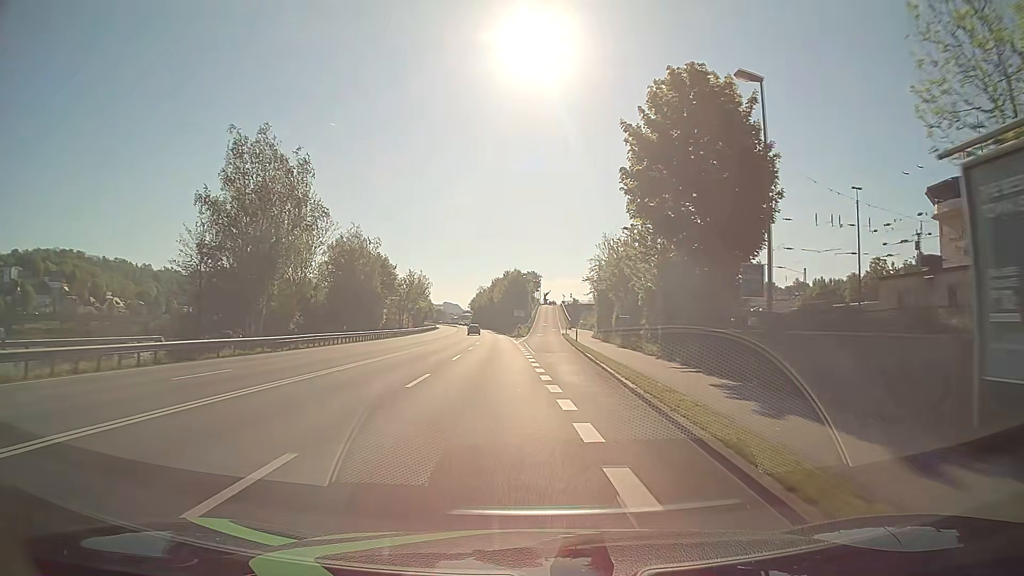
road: primary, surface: asphalt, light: Day
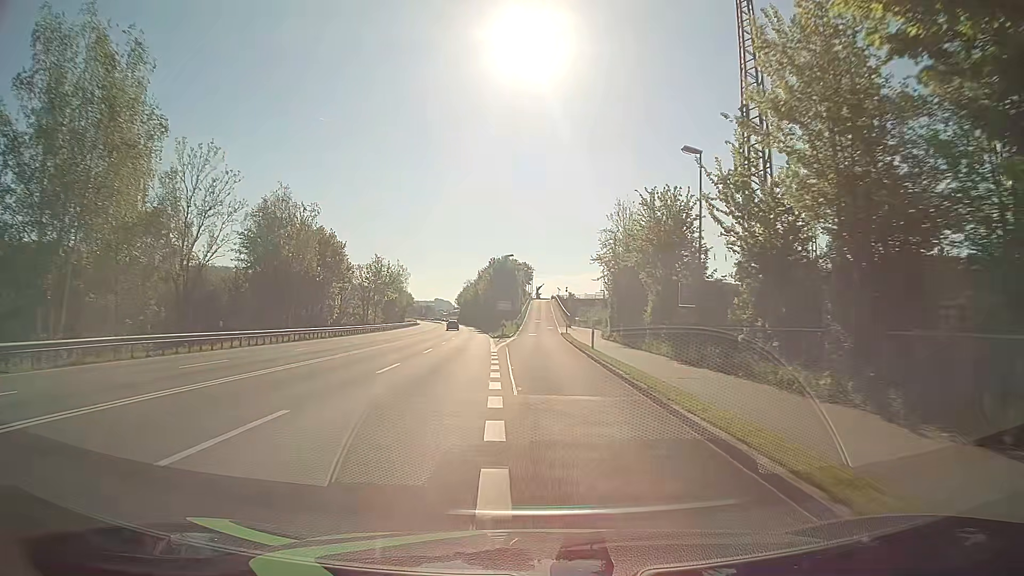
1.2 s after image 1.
(+0.2, +21.2) m; +1°
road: unclassified
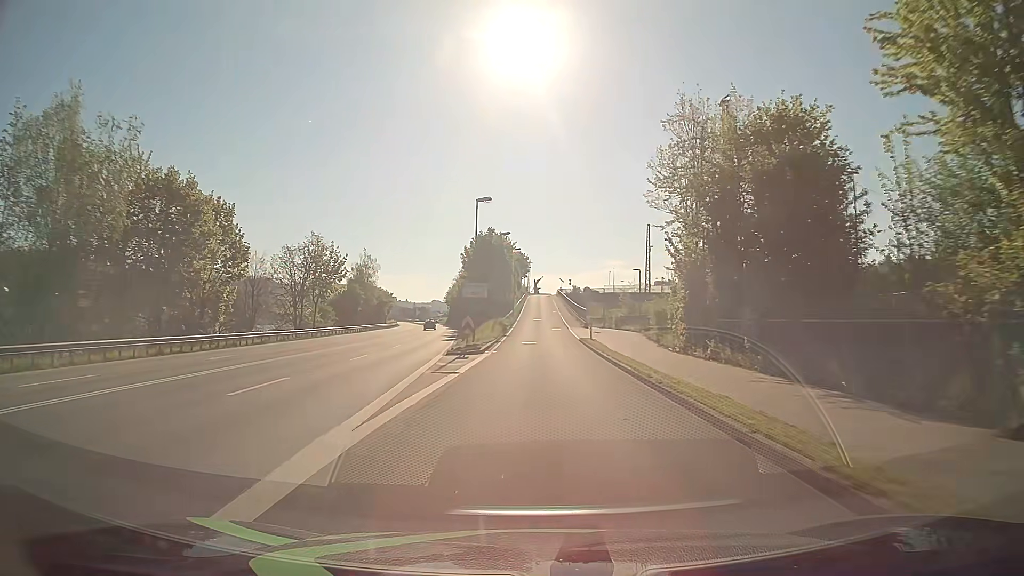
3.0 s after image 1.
(+0.1, +29.6) m; 0°
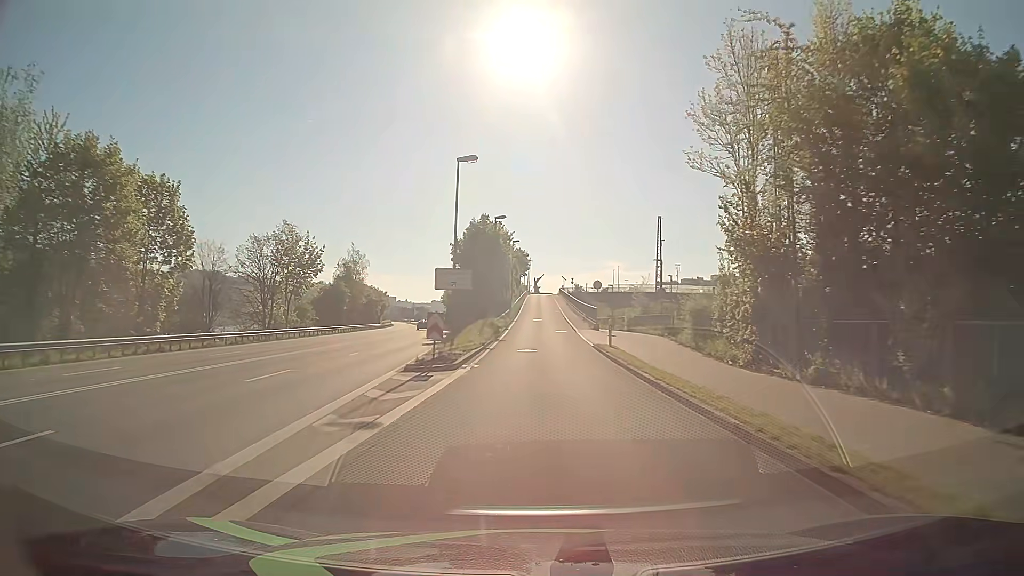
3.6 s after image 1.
(0.0, +9.1) m; 0°
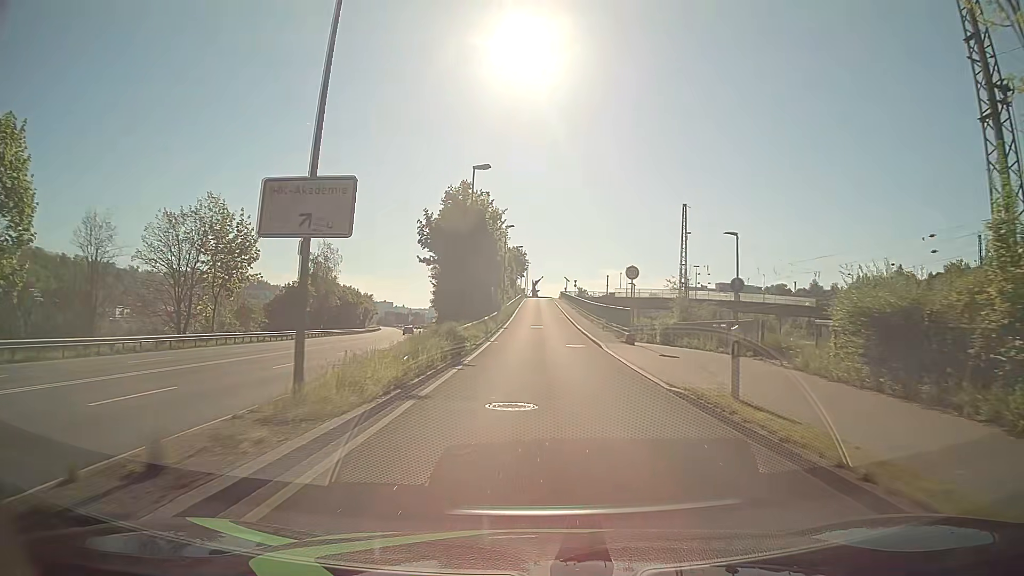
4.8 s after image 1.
(0.0, +16.8) m; 0°
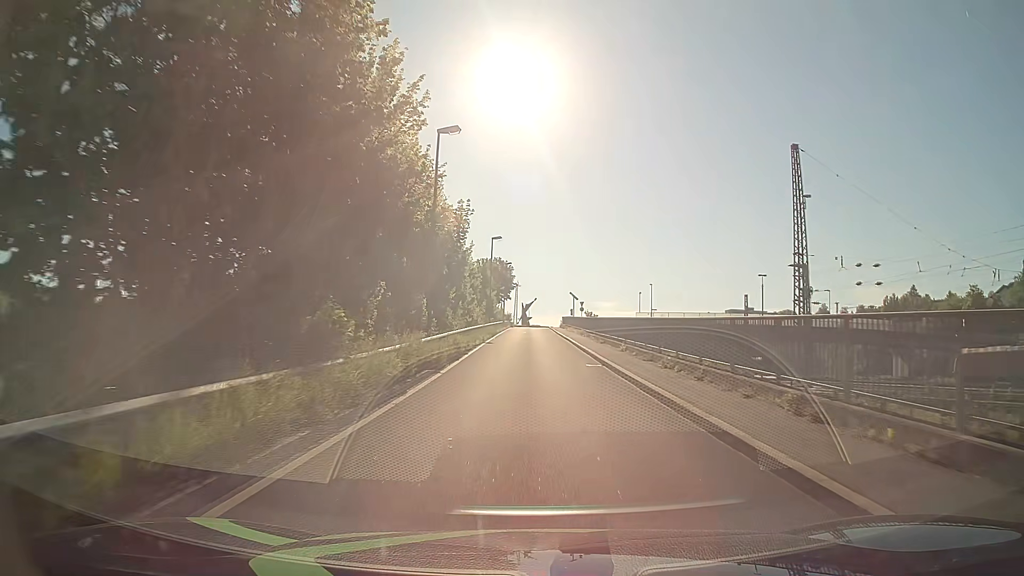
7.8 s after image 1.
(+0.4, +38.6) m; +1°
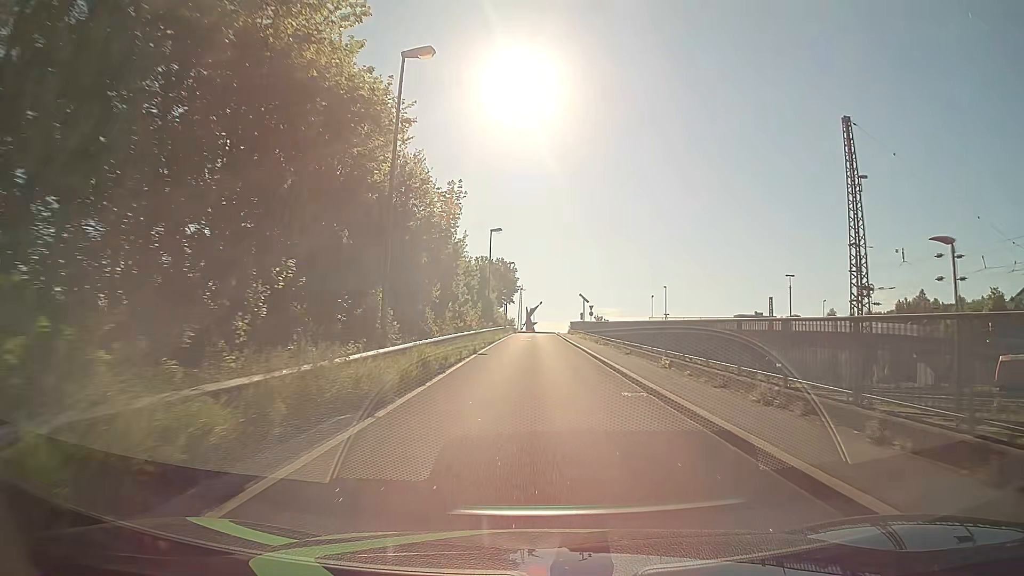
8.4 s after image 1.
(0.0, +7.6) m; 0°
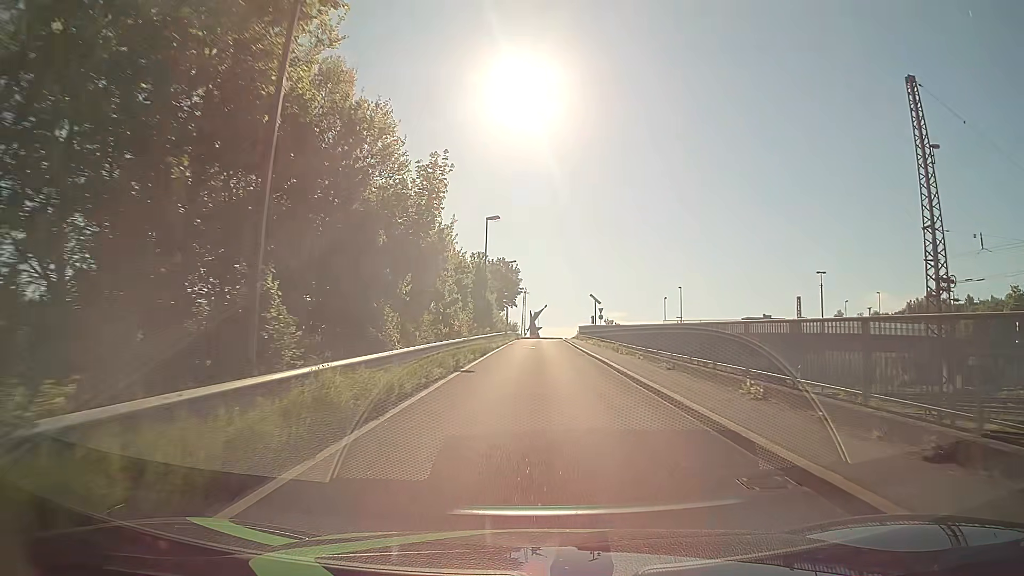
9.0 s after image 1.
(0.0, +7.3) m; -1°
